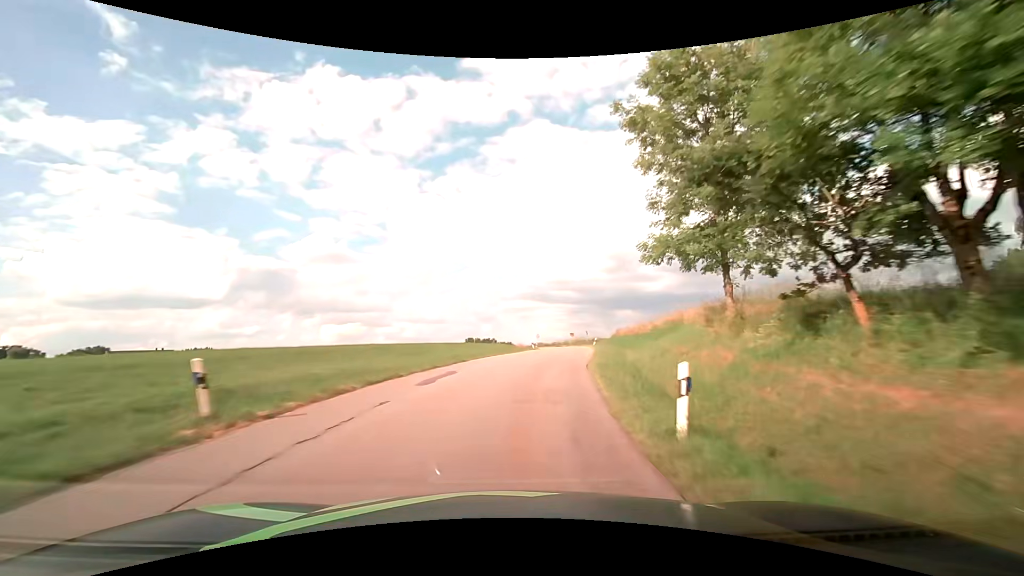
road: tertiary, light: Day
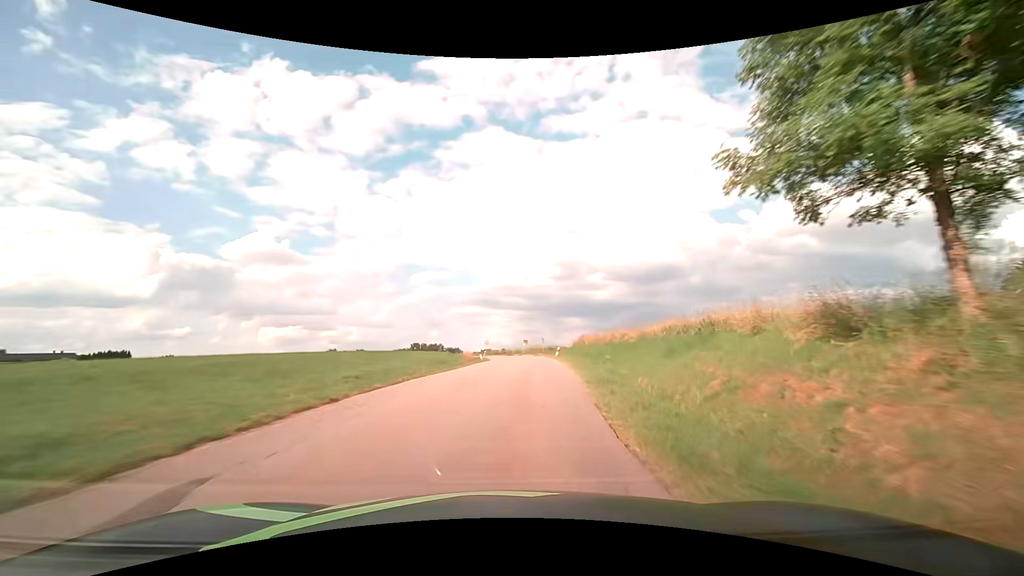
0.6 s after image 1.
(+0.5, +11.6) m; +5°
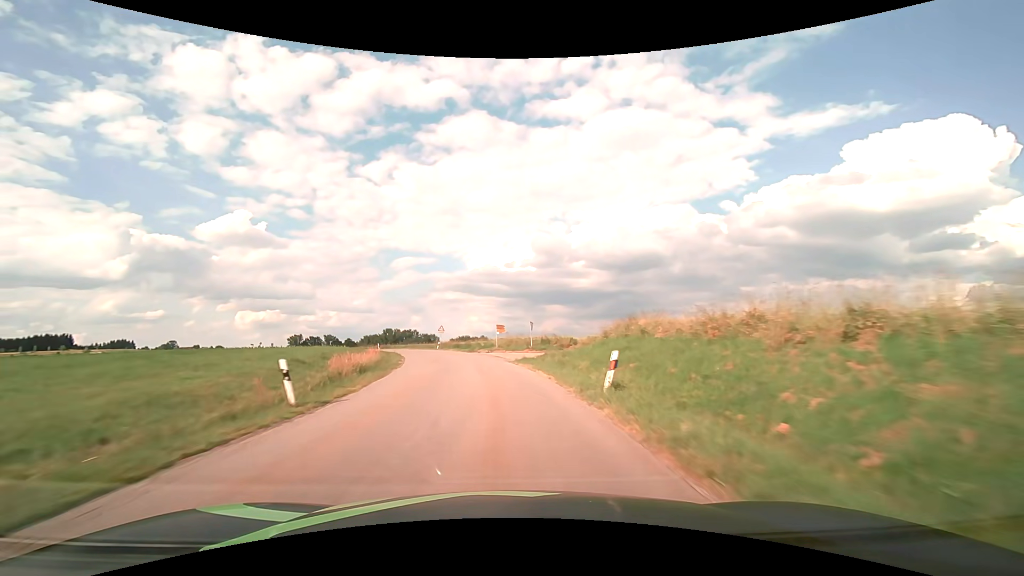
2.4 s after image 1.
(+2.4, +34.9) m; +3°
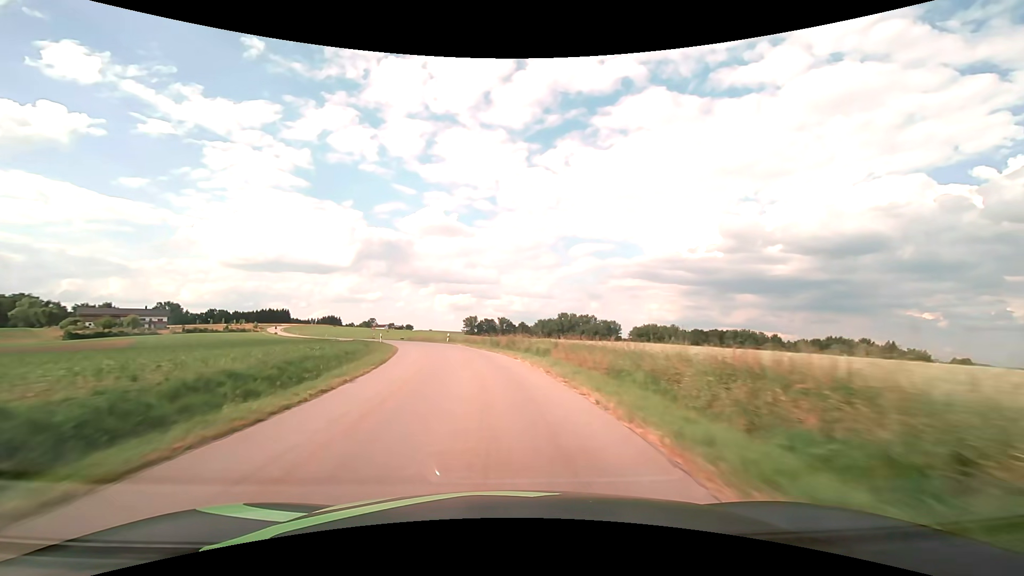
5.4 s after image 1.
(-9.5, +59.4) m; -19°
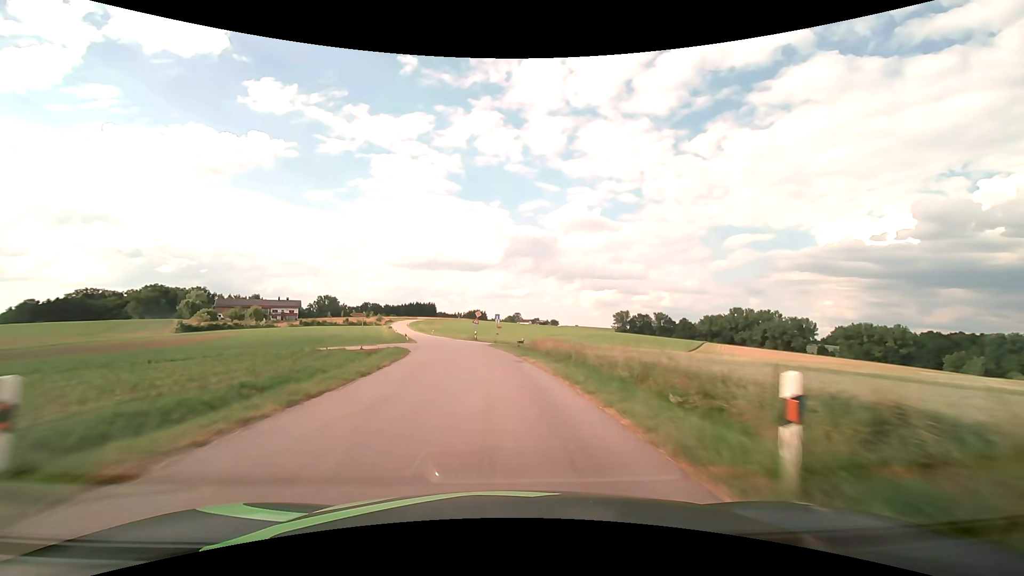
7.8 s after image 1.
(-7.4, +48.4) m; -17°
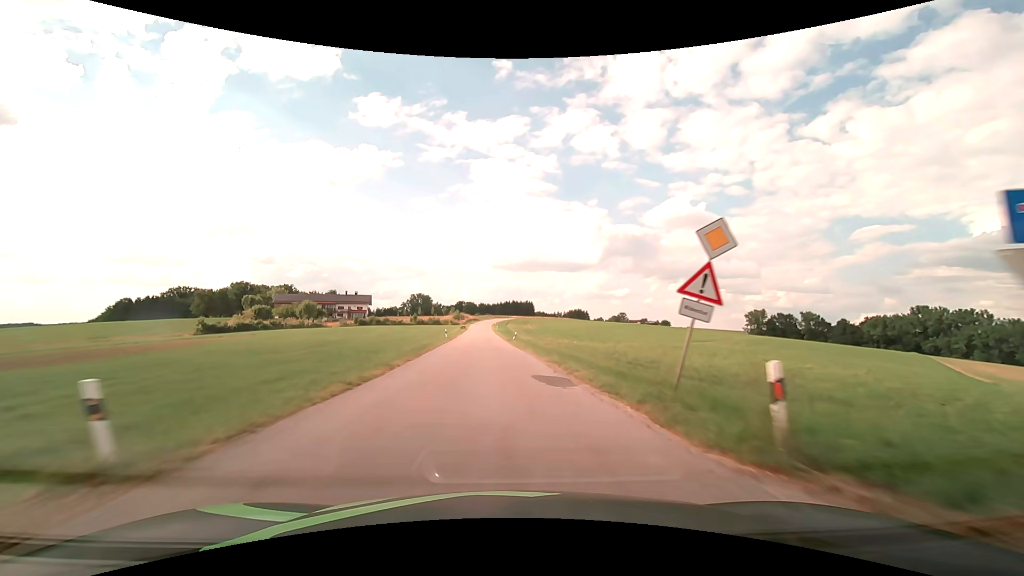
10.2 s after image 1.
(-5.4, +49.5) m; -12°
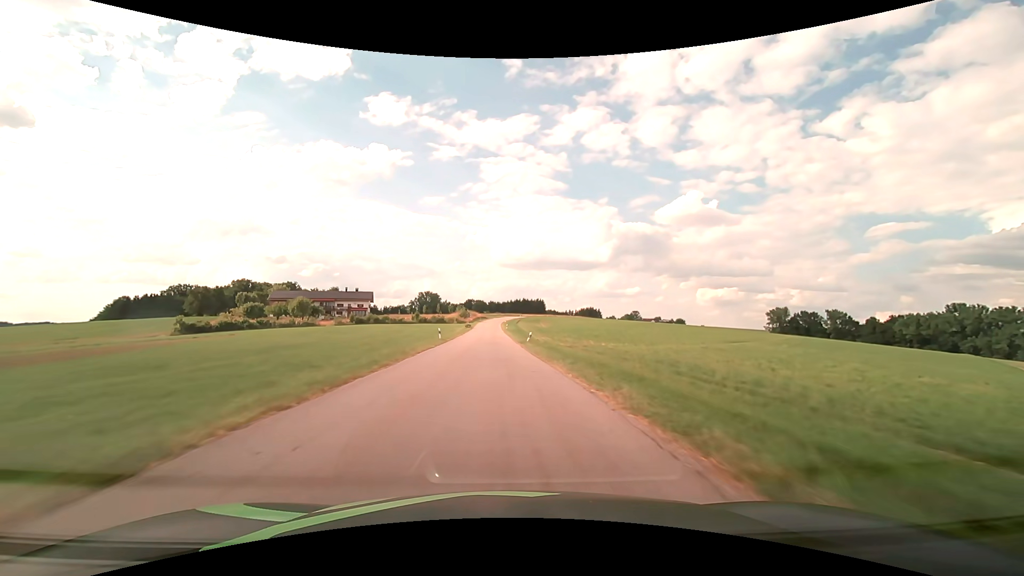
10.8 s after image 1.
(-0.1, +12.5) m; -1°
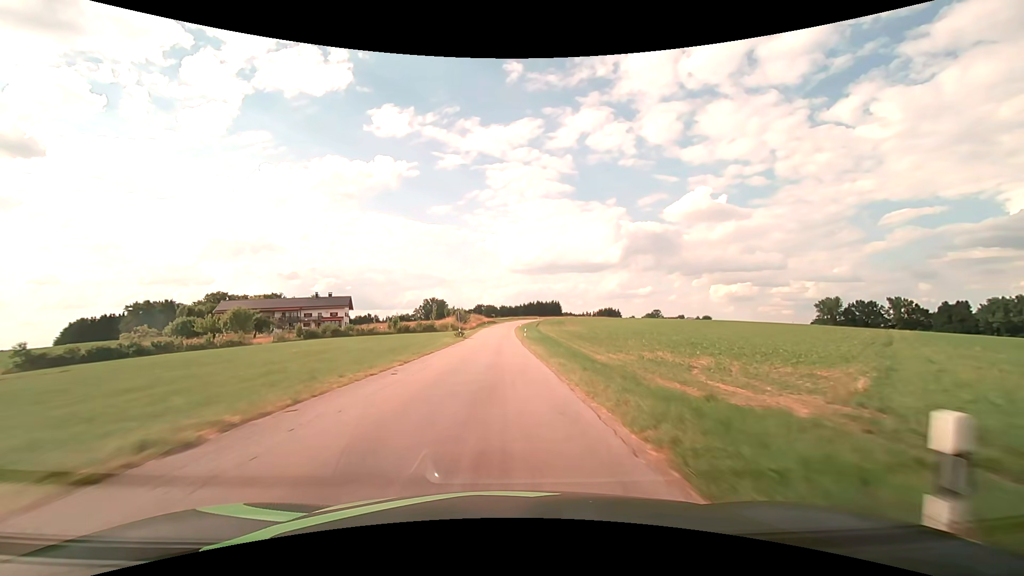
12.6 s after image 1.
(-0.7, +37.4) m; -2°
(0, +10) (0, +20) (0, +30) (0, +40) (0, +50) (-1, +60) (-1, +70) (0, +80) (0, +90) (0, +100) m
